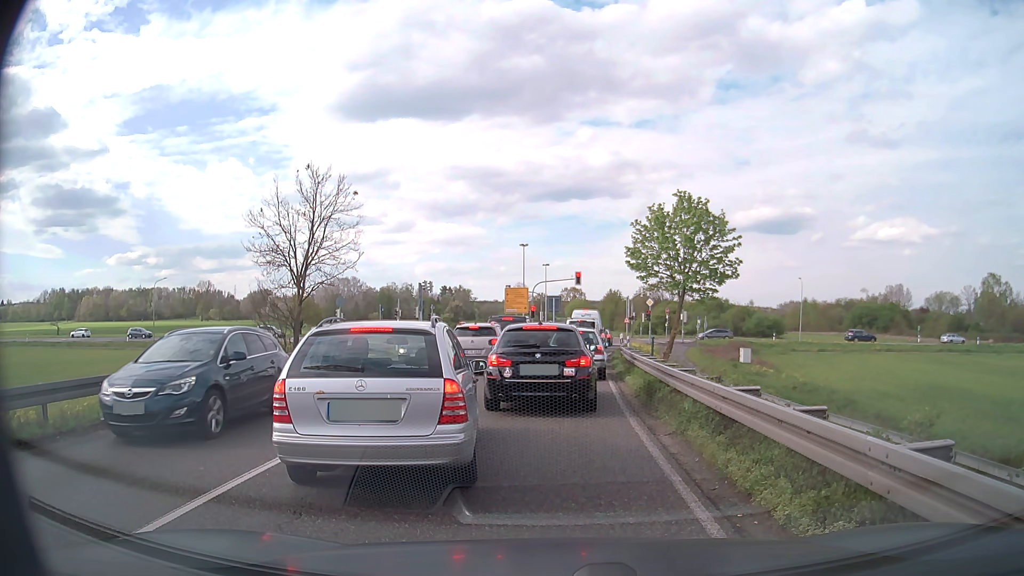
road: primary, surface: asphalt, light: Day
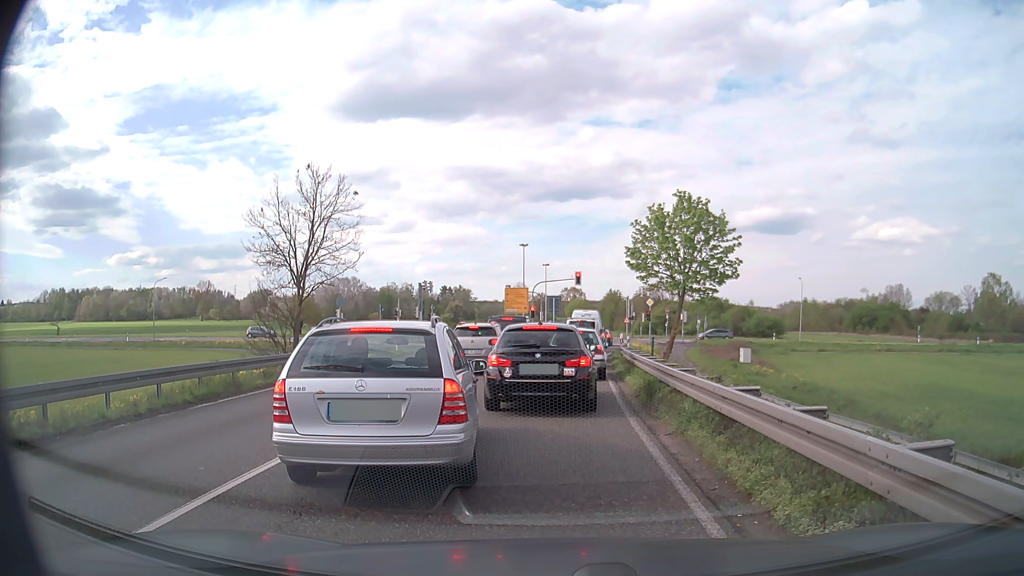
(0.0, 0.0) m; 0°
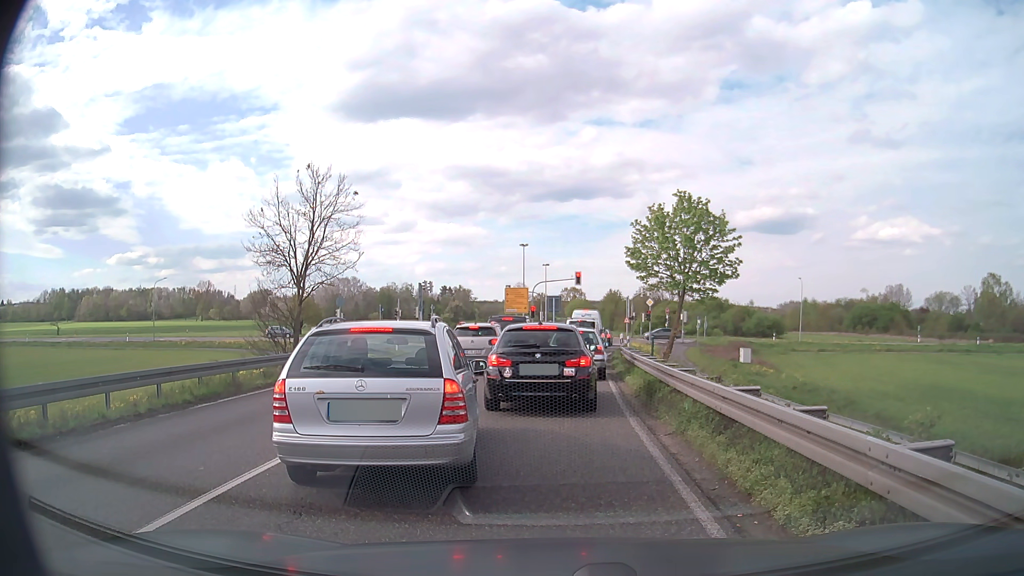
(0.0, 0.0) m; 0°
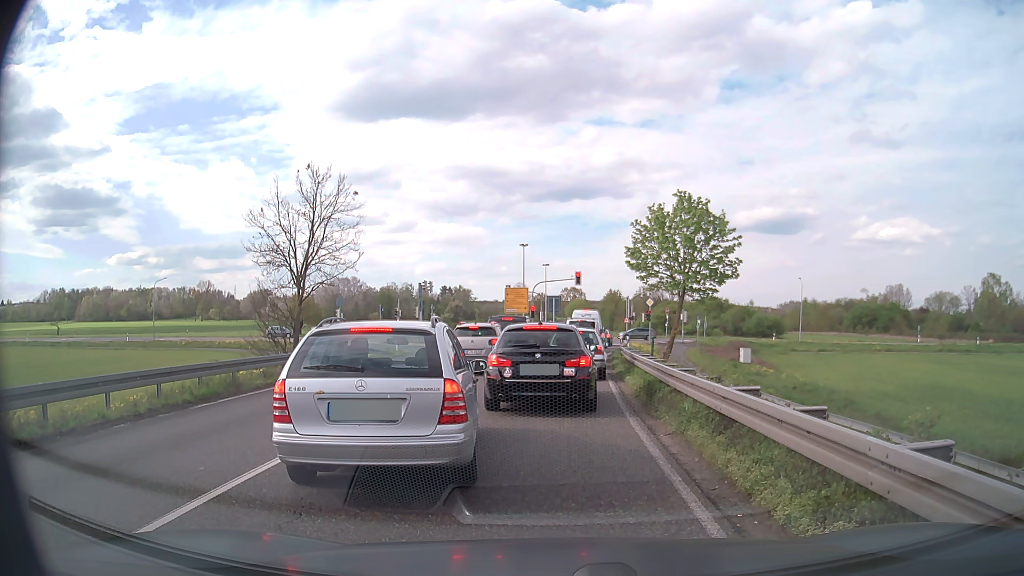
(0.0, 0.0) m; 0°
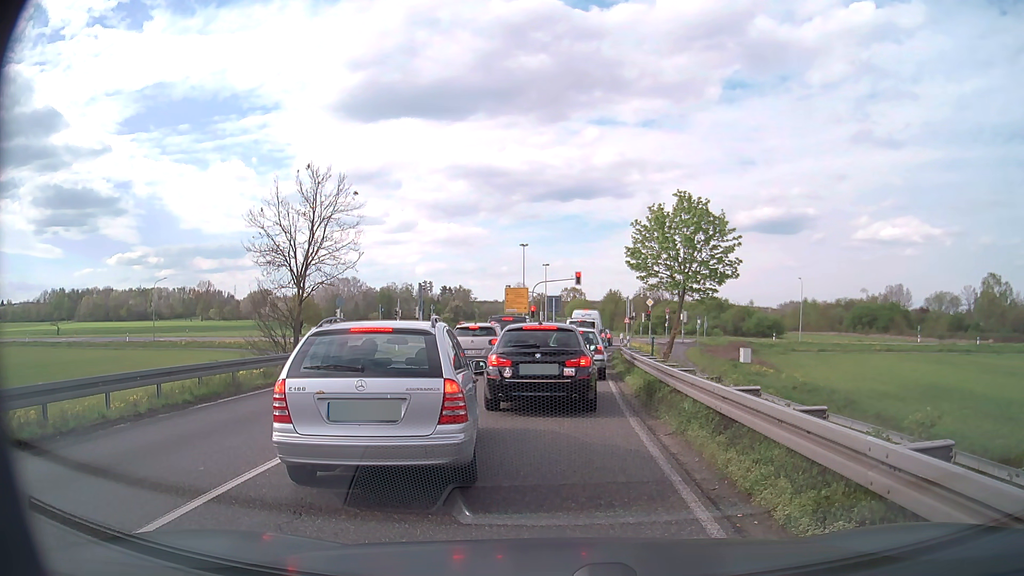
(0.0, 0.0) m; 0°
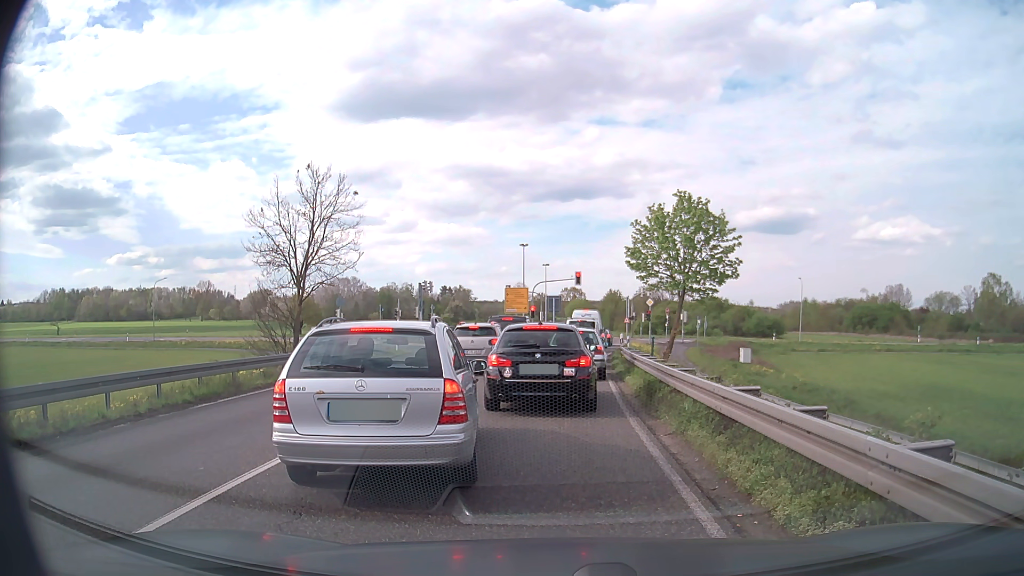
(0.0, 0.0) m; 0°
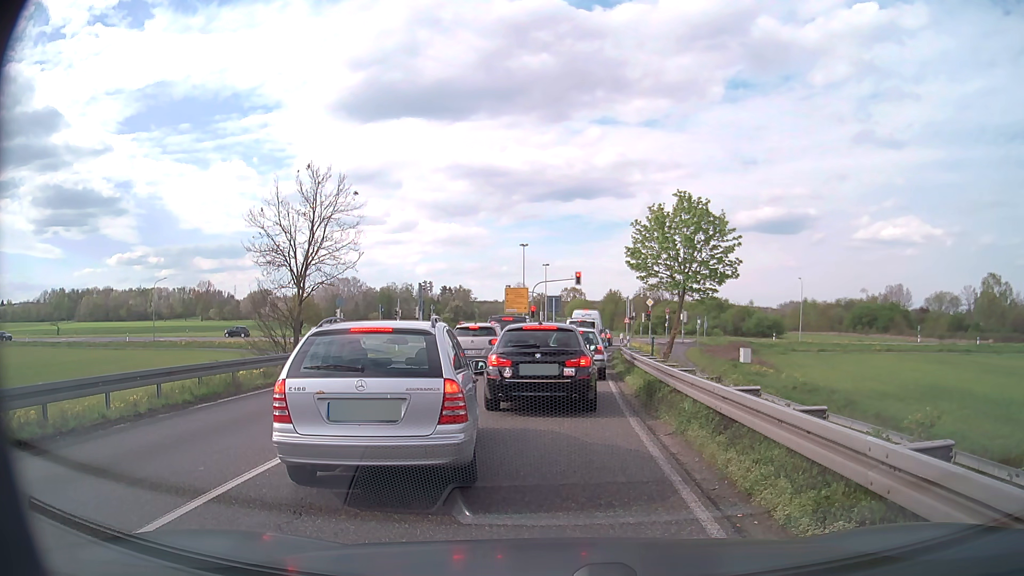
(0.0, 0.0) m; 0°
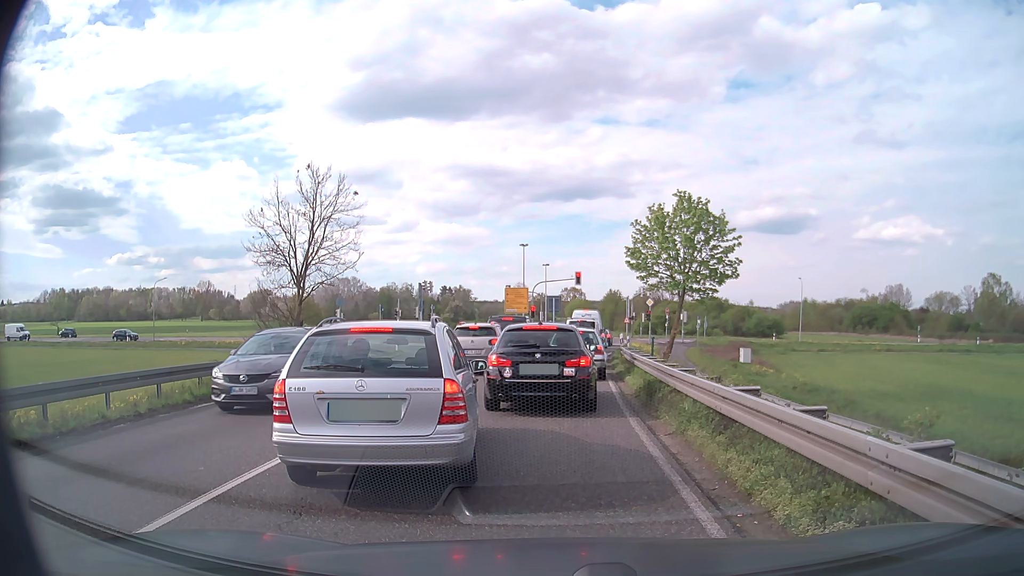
(0.0, 0.0) m; 0°
(0, +10) (0, +20) (+1, +30) (+2, +40) (+3, +50) (+4, +60) (+5, +70) (+5, +80) (+5, +90) (+5, +100) m
